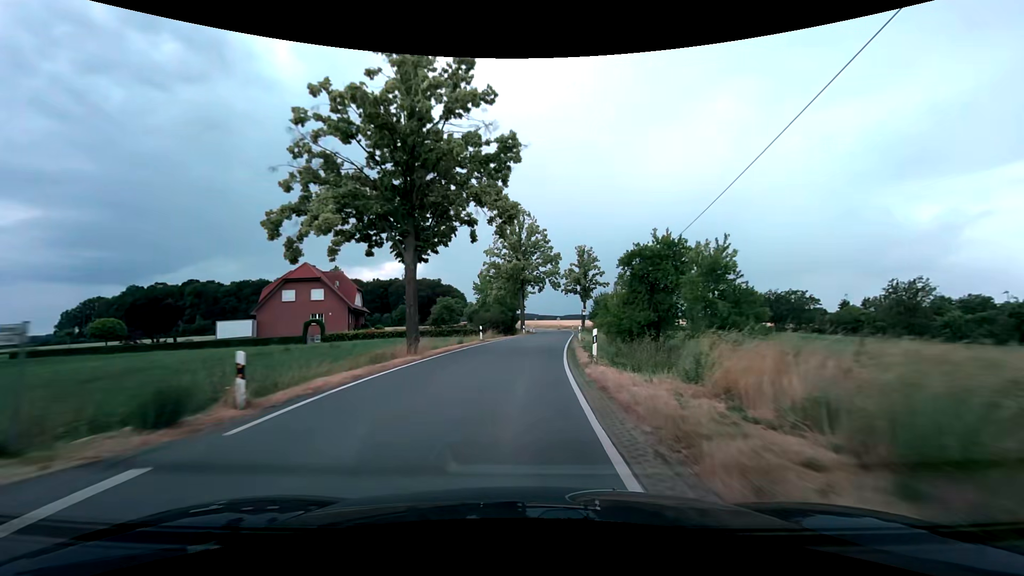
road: tertiary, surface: asphalt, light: Day
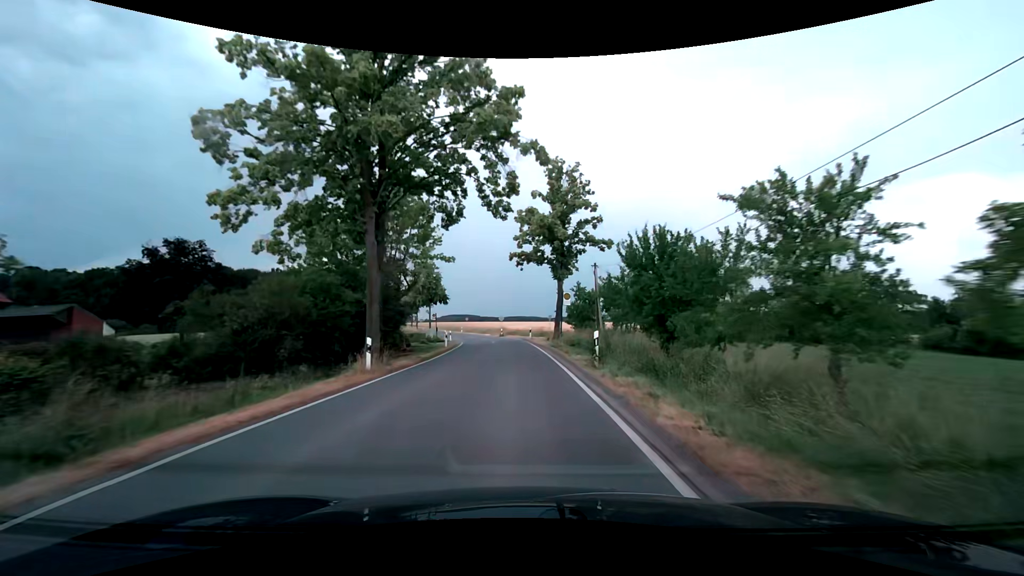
(+2.7, +44.8) m; +7°
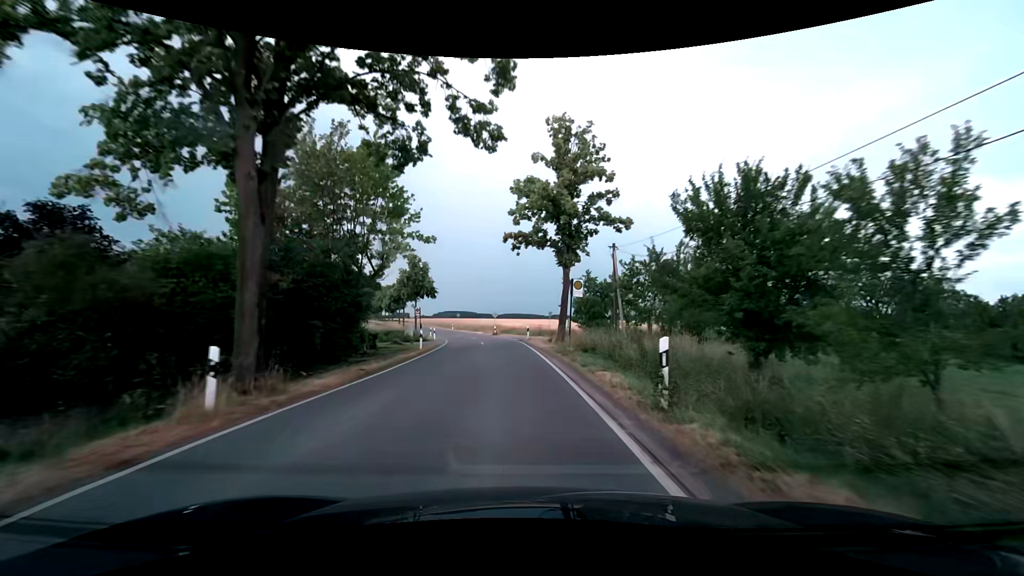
(0.0, +7.4) m; 0°
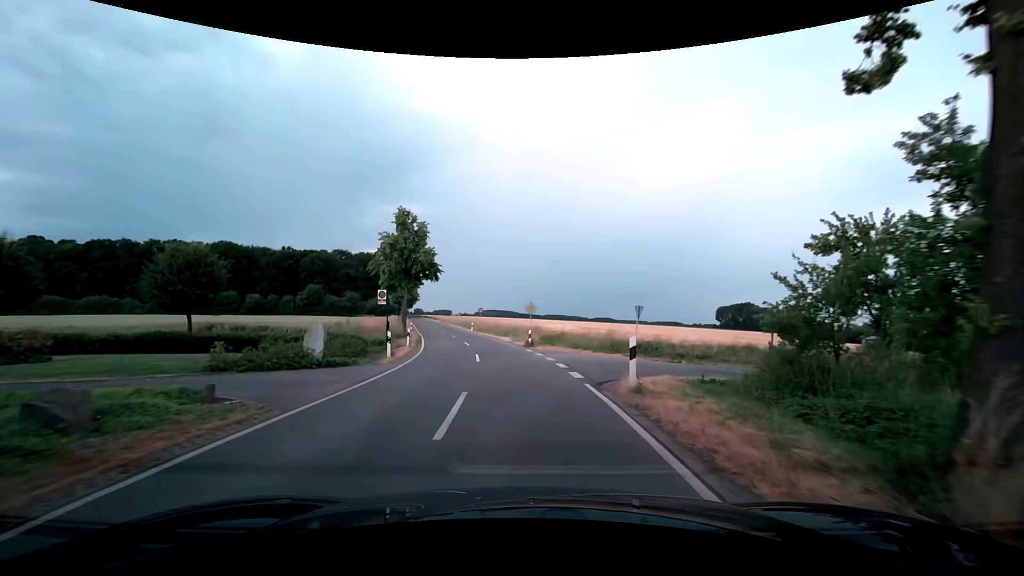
(-0.7, +25.3) m; -5°
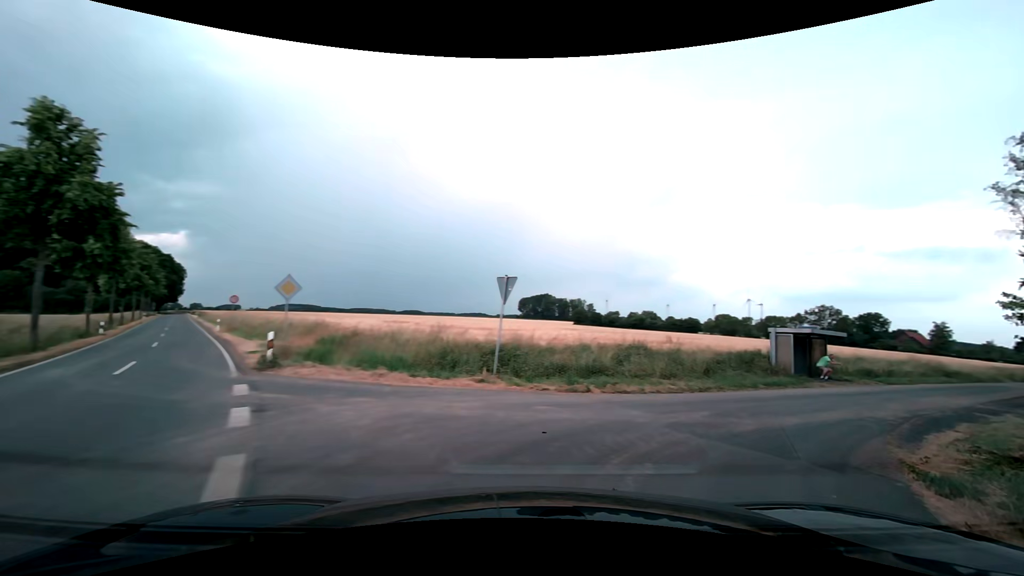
(+1.0, +14.5) m; +20°
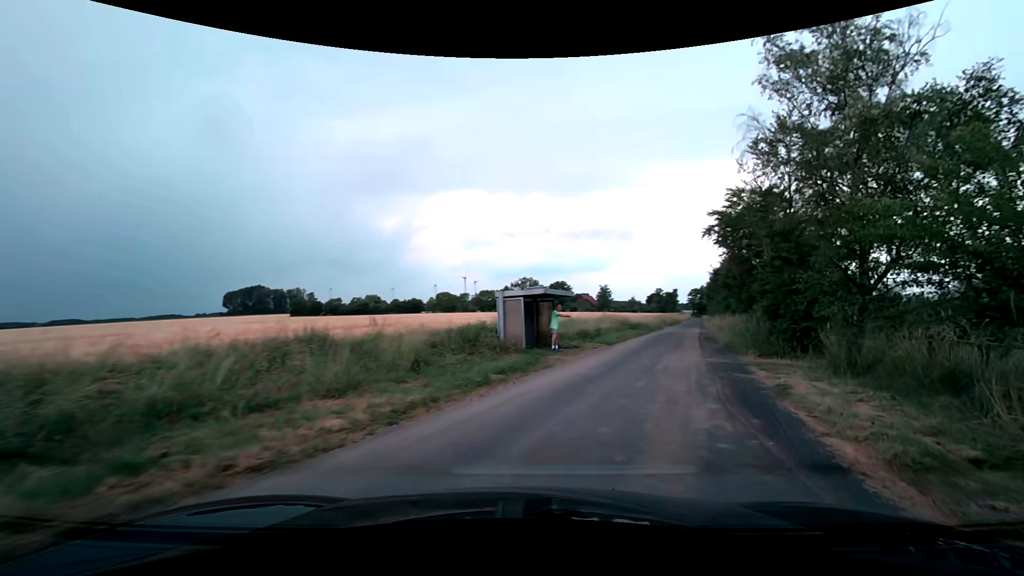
(+2.4, +8.3) m; +30°
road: unclassified
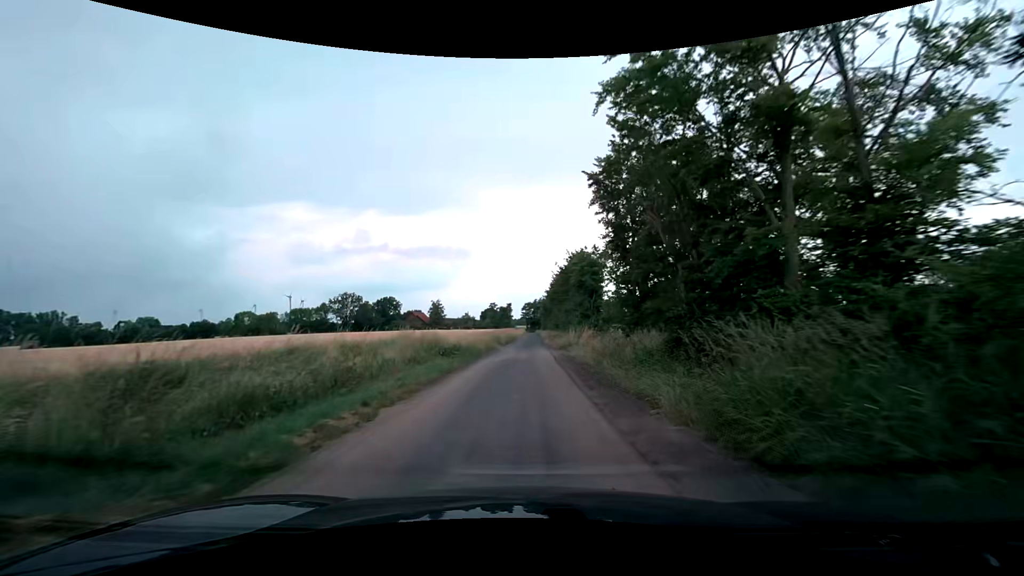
(+5.1, +19.5) m; +19°
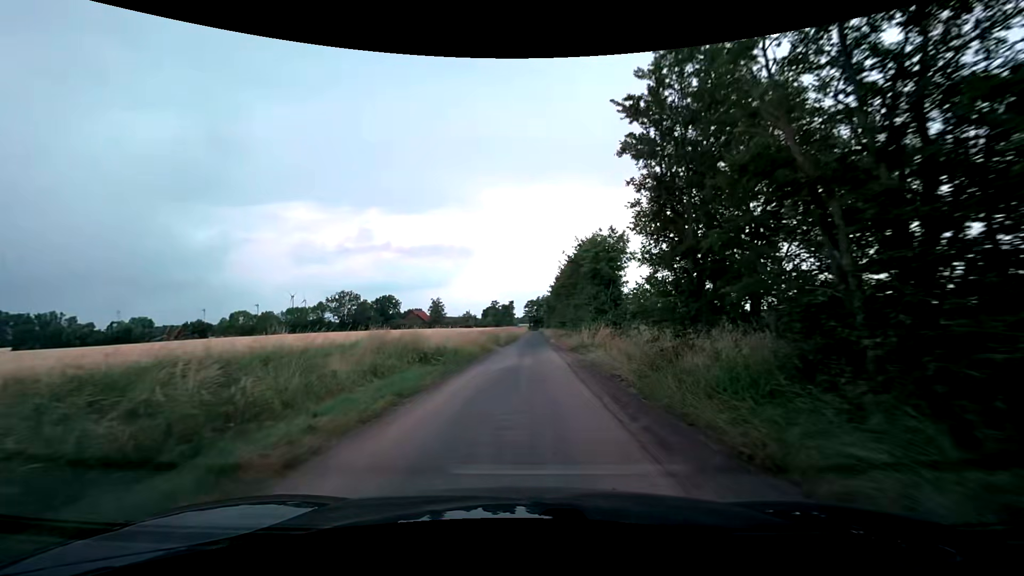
(0.0, +6.2) m; 0°
